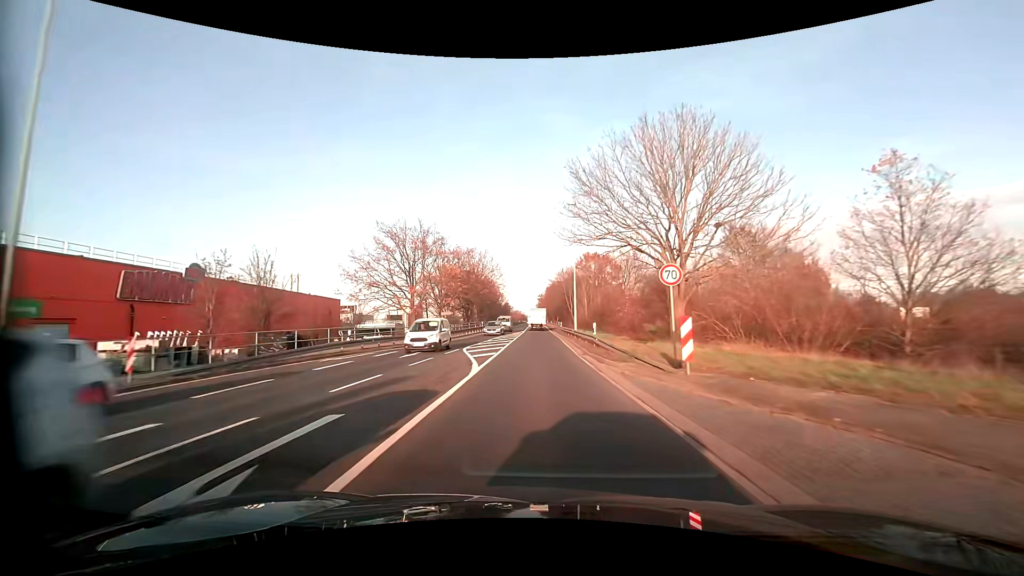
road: primary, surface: asphalt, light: Day
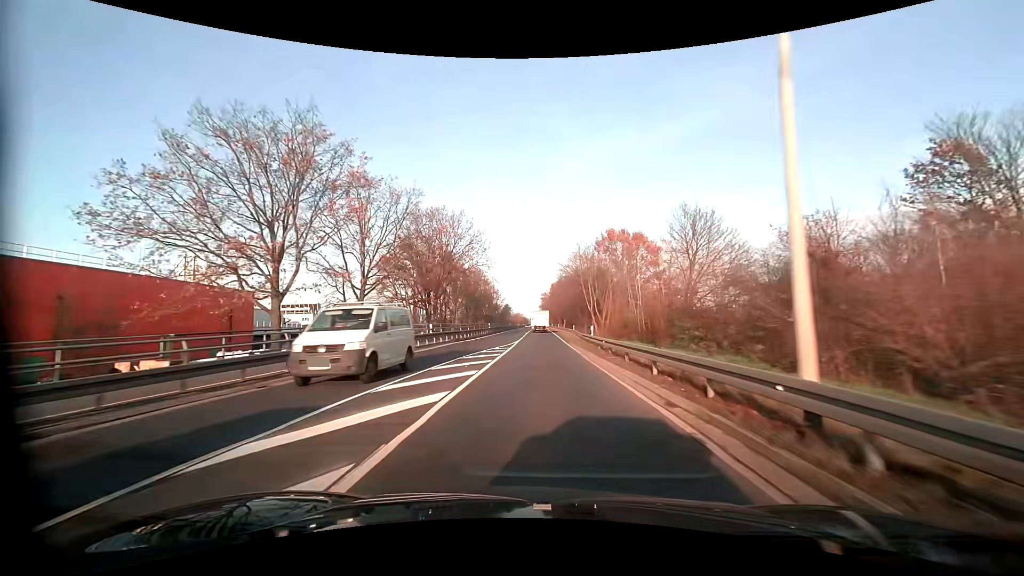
(-0.2, +31.7) m; 0°
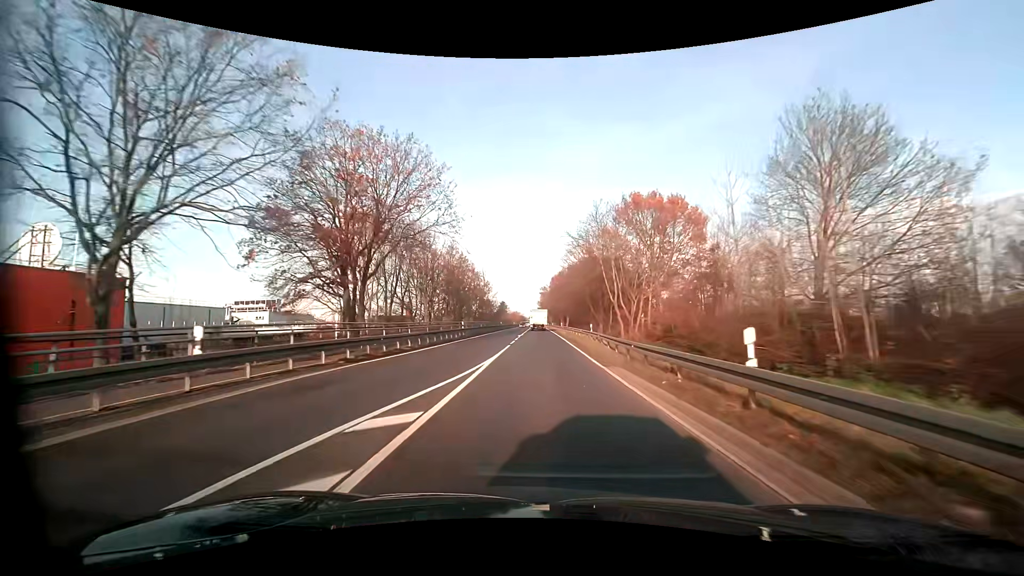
(0.0, +21.4) m; 0°
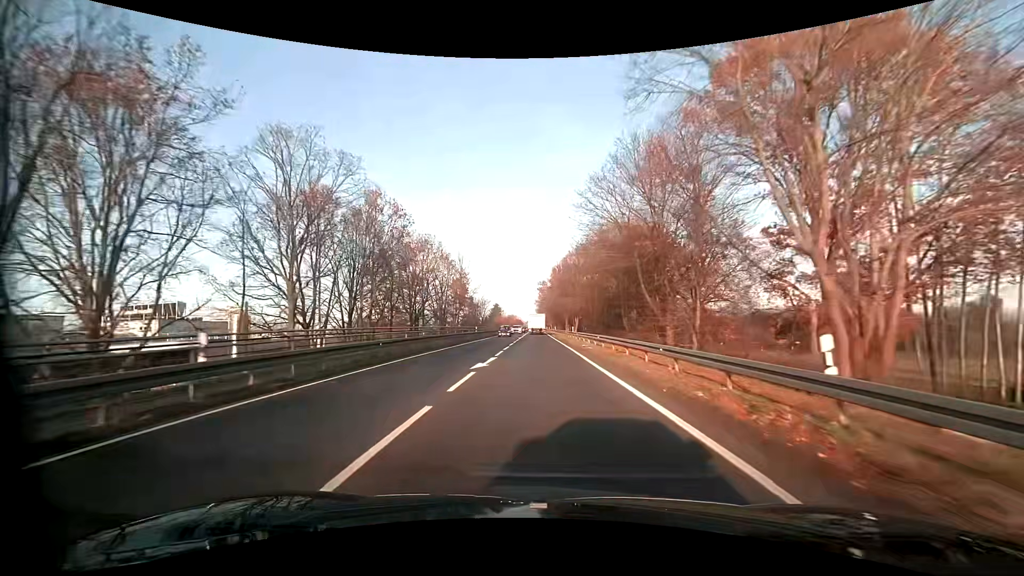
(+0.2, +32.5) m; 0°
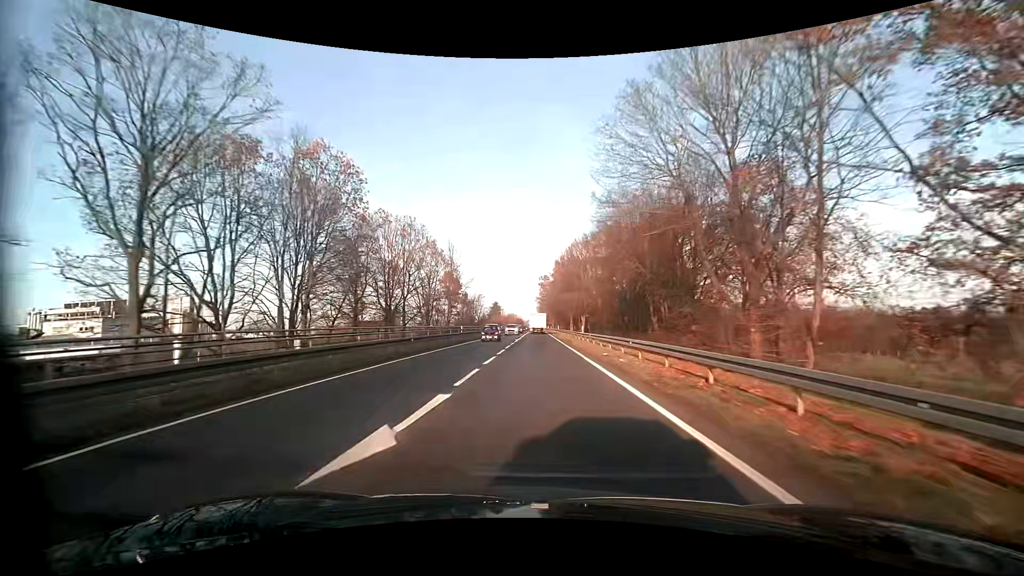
(0.0, +11.0) m; 0°
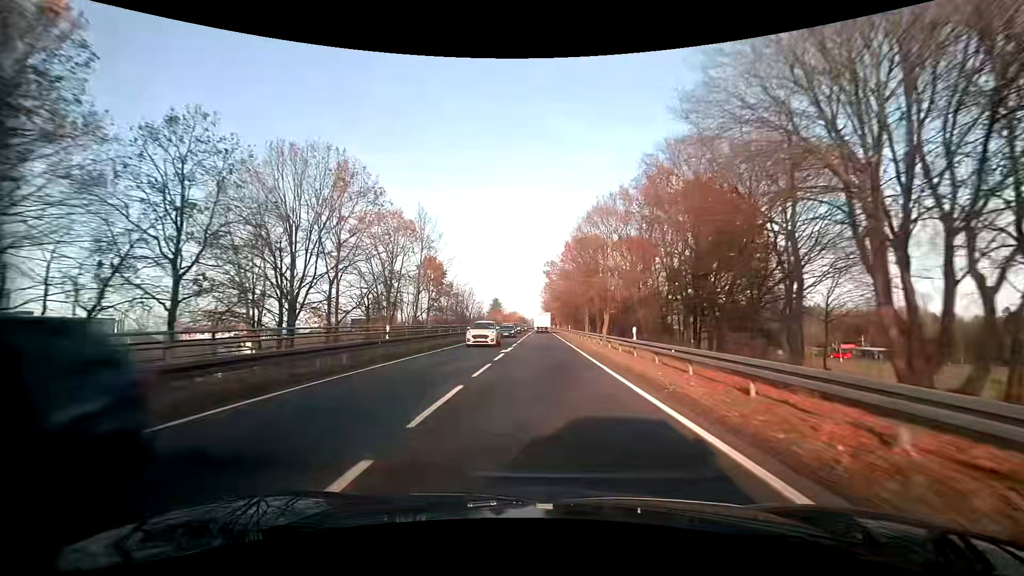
(-0.2, +22.2) m; -1°
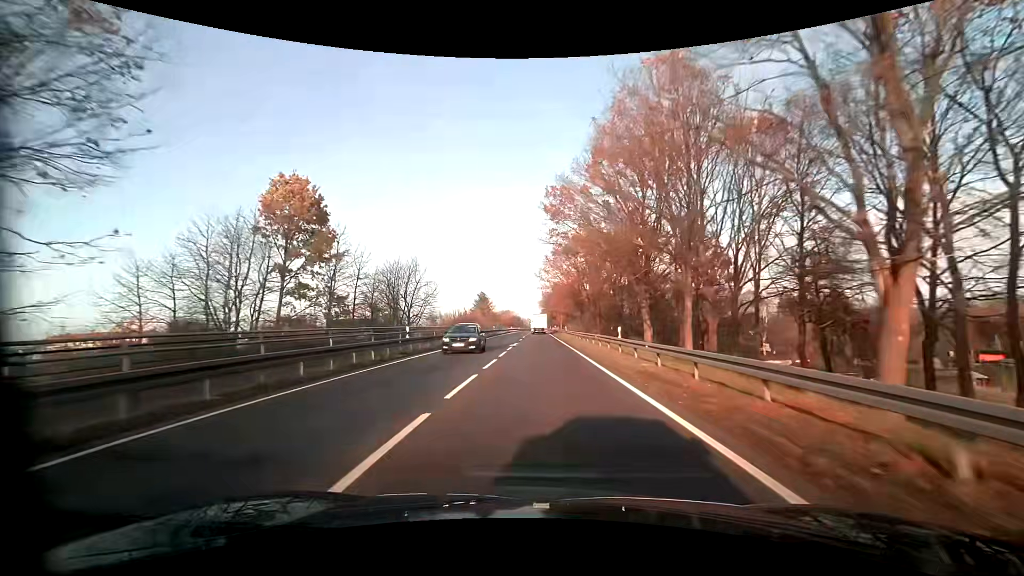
(+0.4, +45.2) m; 0°
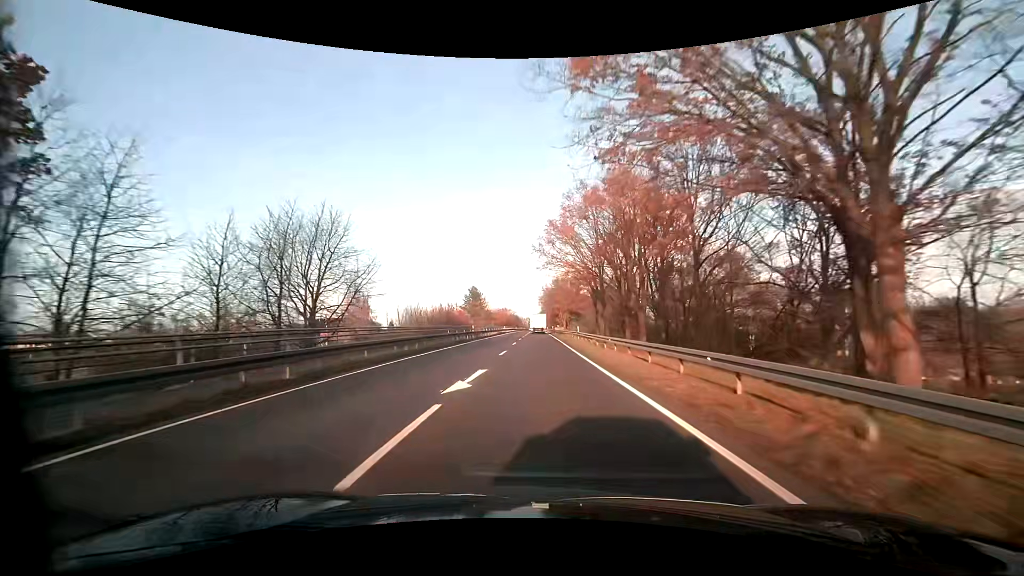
(0.0, +23.0) m; 0°
(0, +10) (0, +20) (0, +30) (0, +40) (0, +50) (0, +60) (0, +70) (0, +80) (0, +90) (0, +100) m
